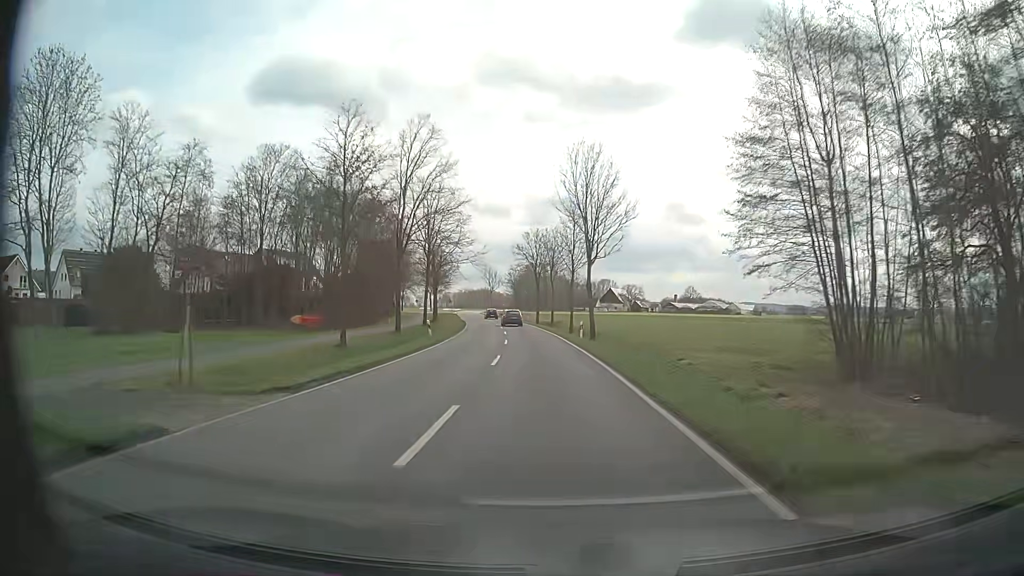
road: tertiary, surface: asphalt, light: Day
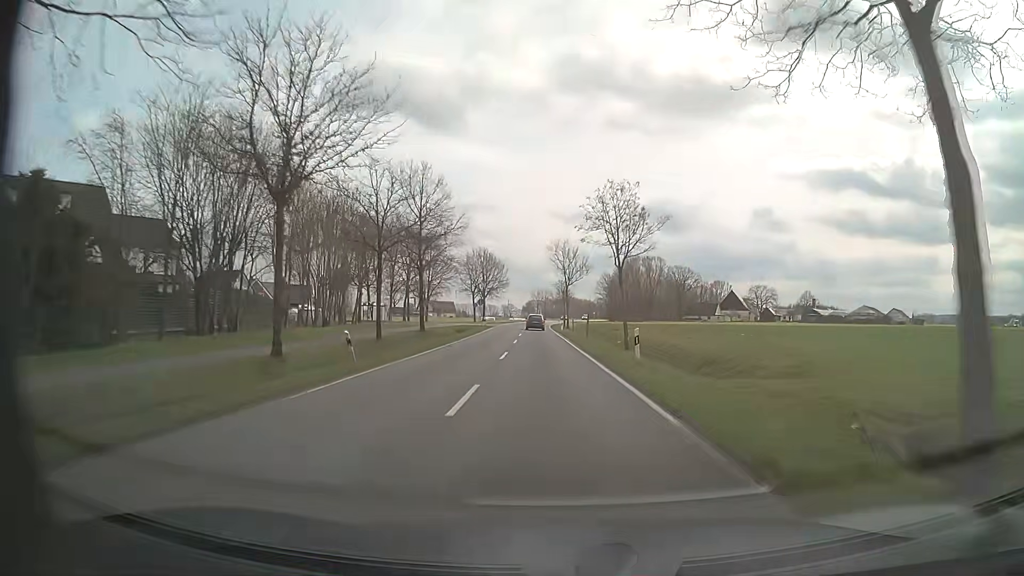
(-4.8, +69.2) m; -8°
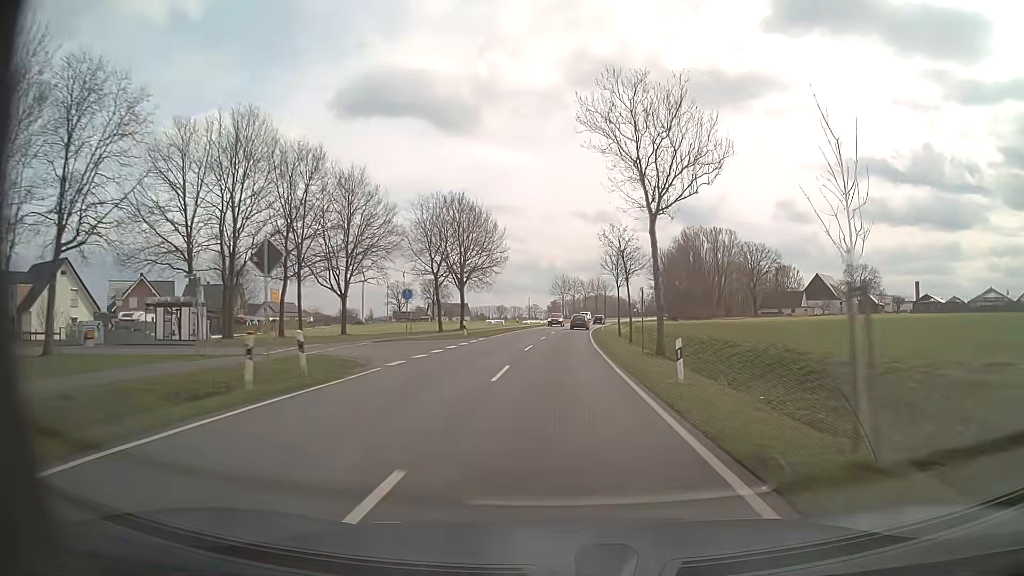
(-1.4, +55.7) m; -2°
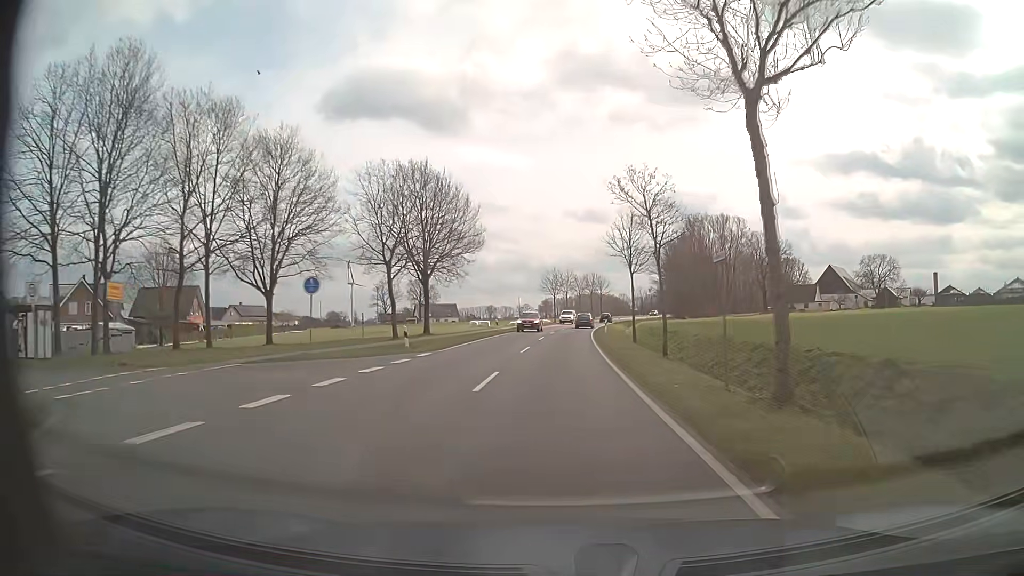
(+0.1, +14.0) m; +1°
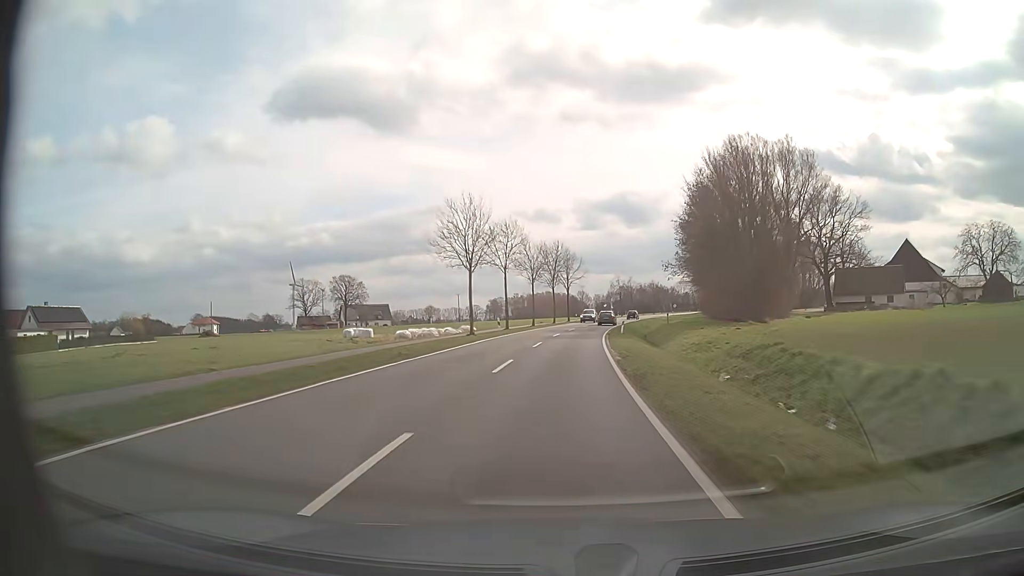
(+1.8, +56.4) m; +4°
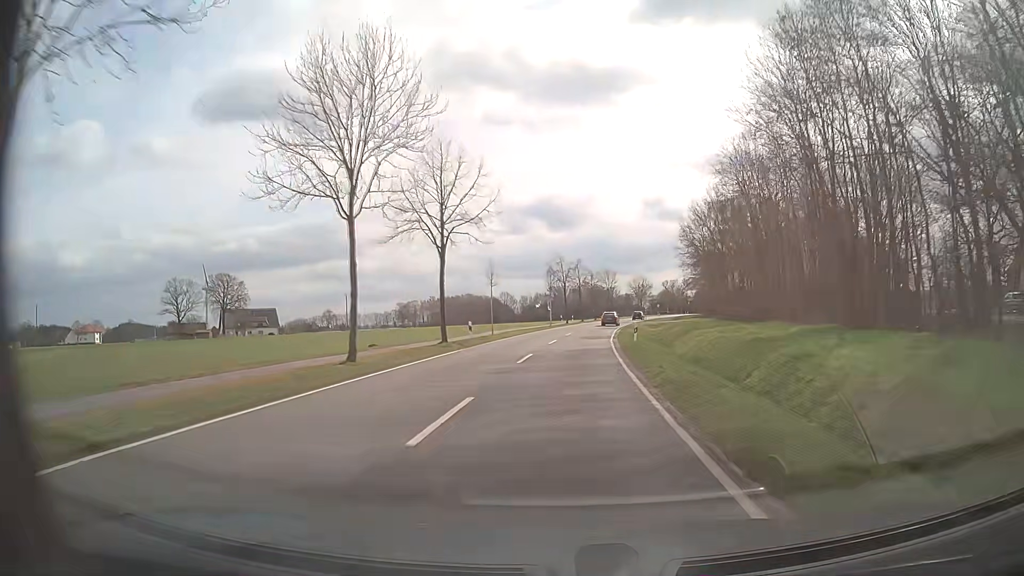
(+3.1, +56.6) m; +6°
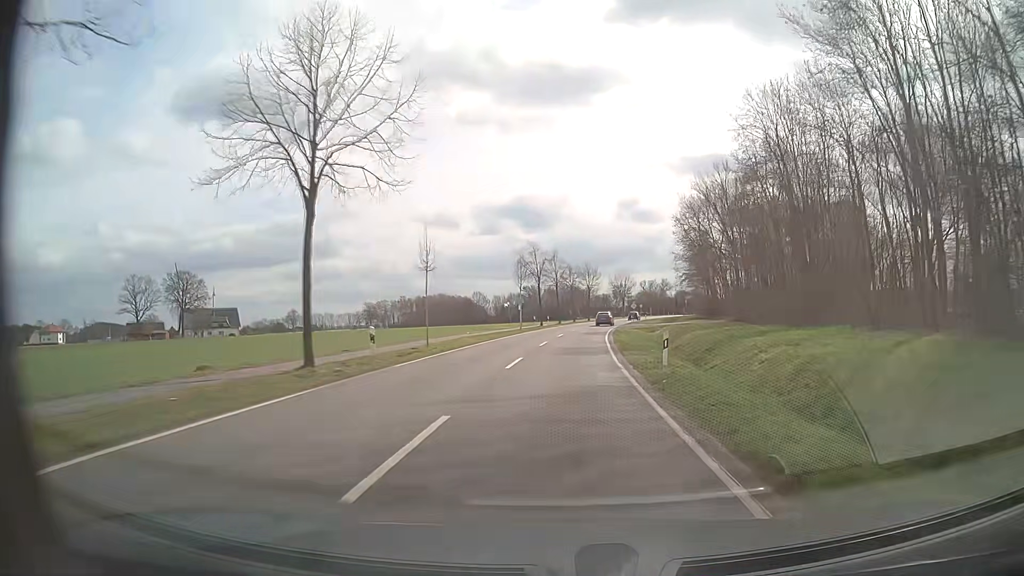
(+0.2, +14.2) m; +2°
(0, +10) (0, +20) (+1, +30) (+2, +40) (+3, +50) (+4, +60) (+5, +70) (+6, +80) (+8, +90) (+10, +99) m
